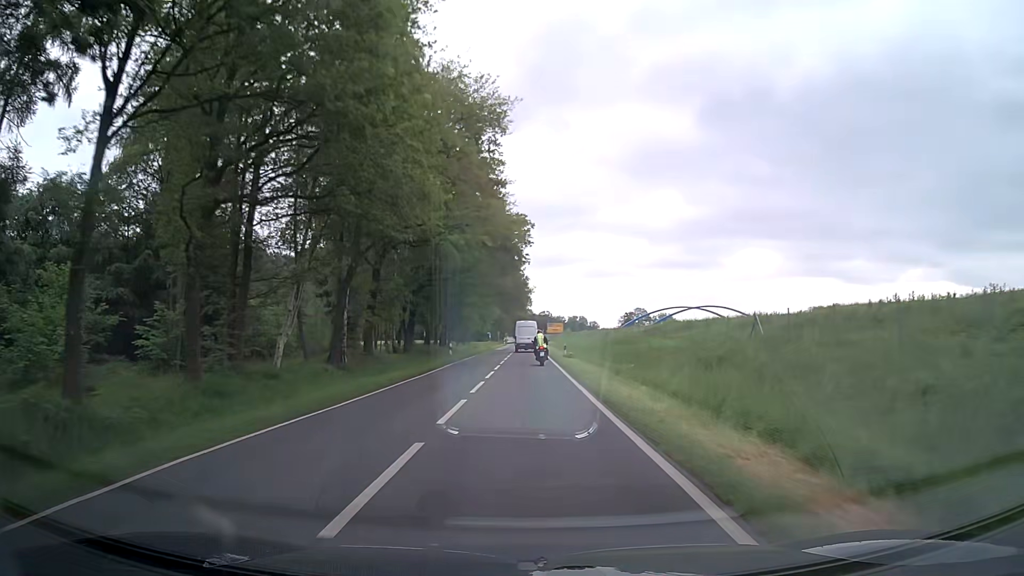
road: secondary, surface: asphalt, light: Day
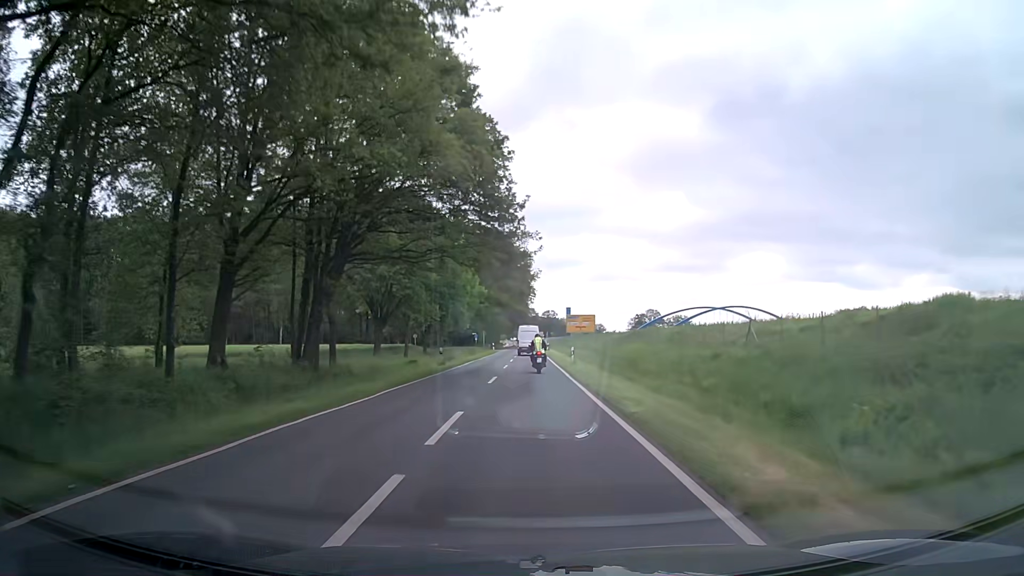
(-0.6, +49.7) m; -1°
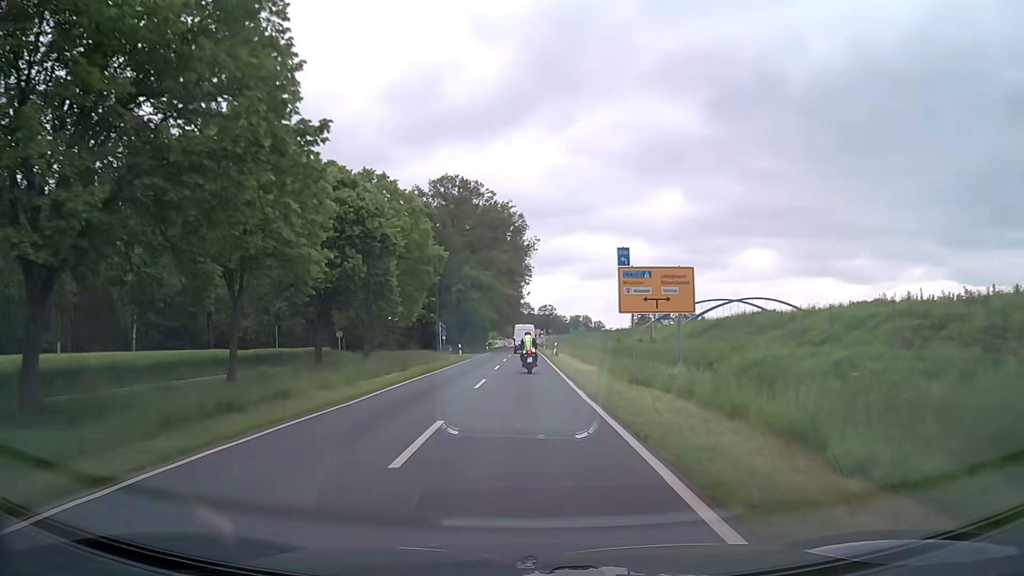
(+0.1, +38.3) m; 0°
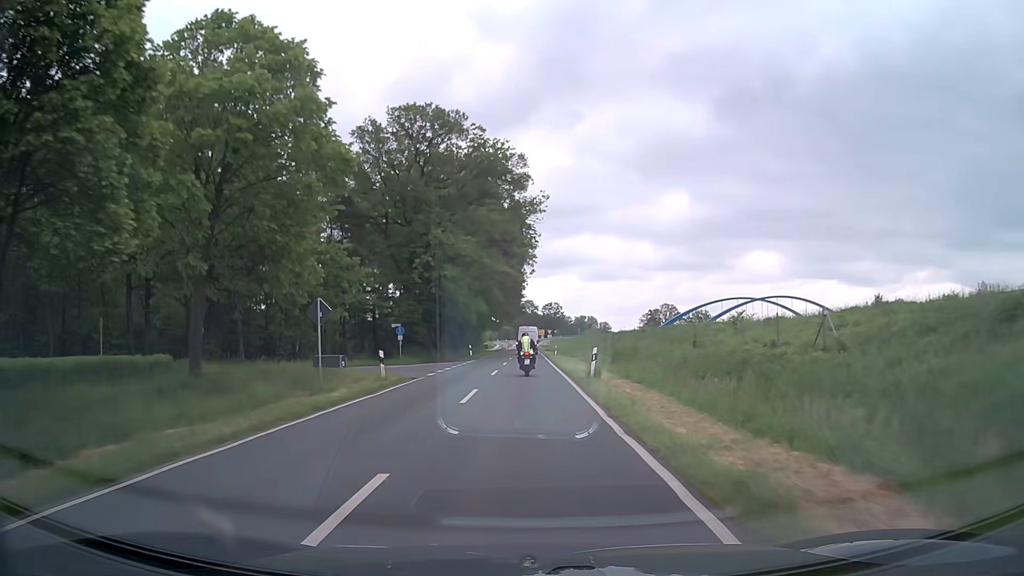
(+0.1, +28.4) m; 0°
